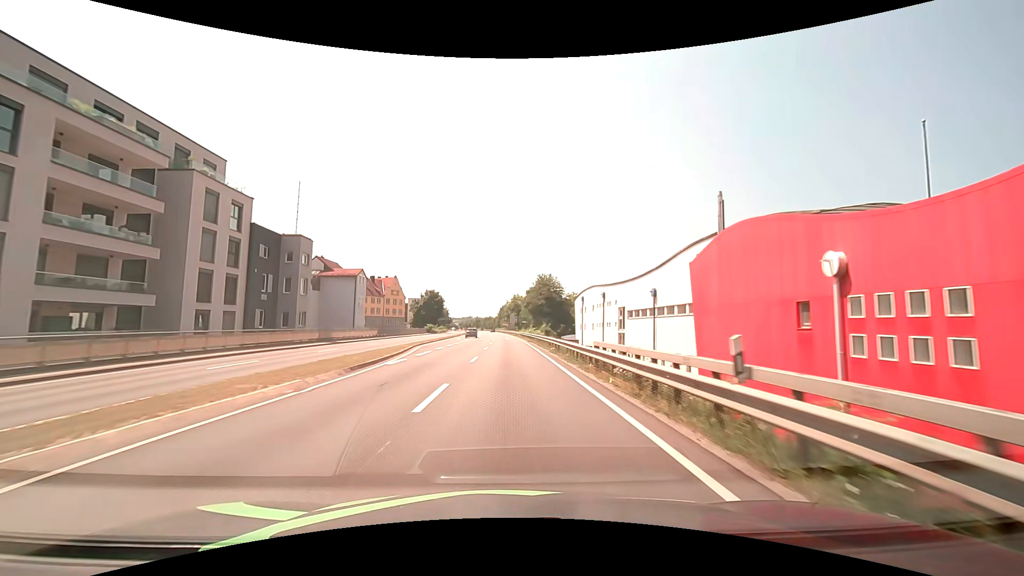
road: primary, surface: asphalt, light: Day
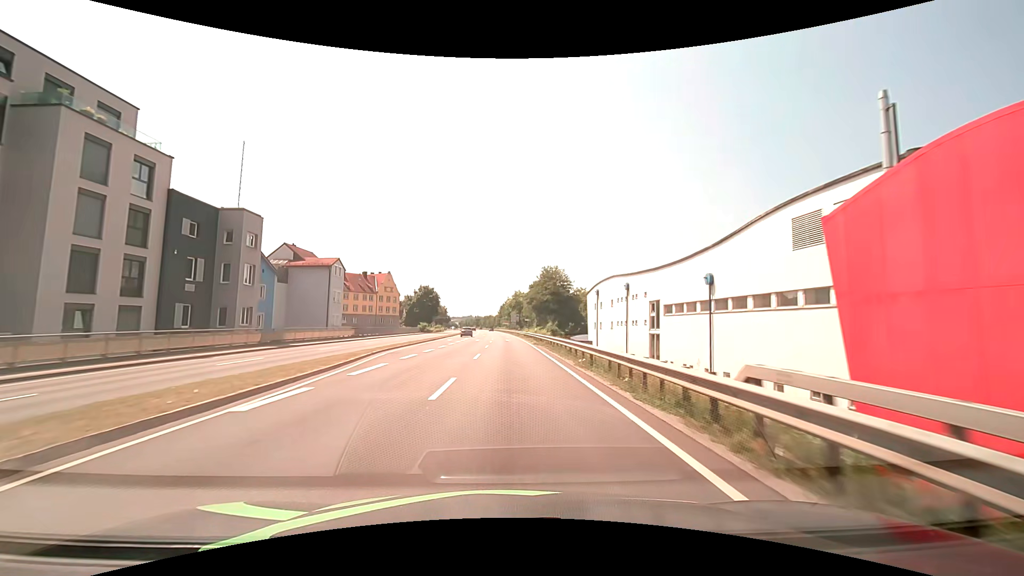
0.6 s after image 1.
(0.0, +10.7) m; 0°
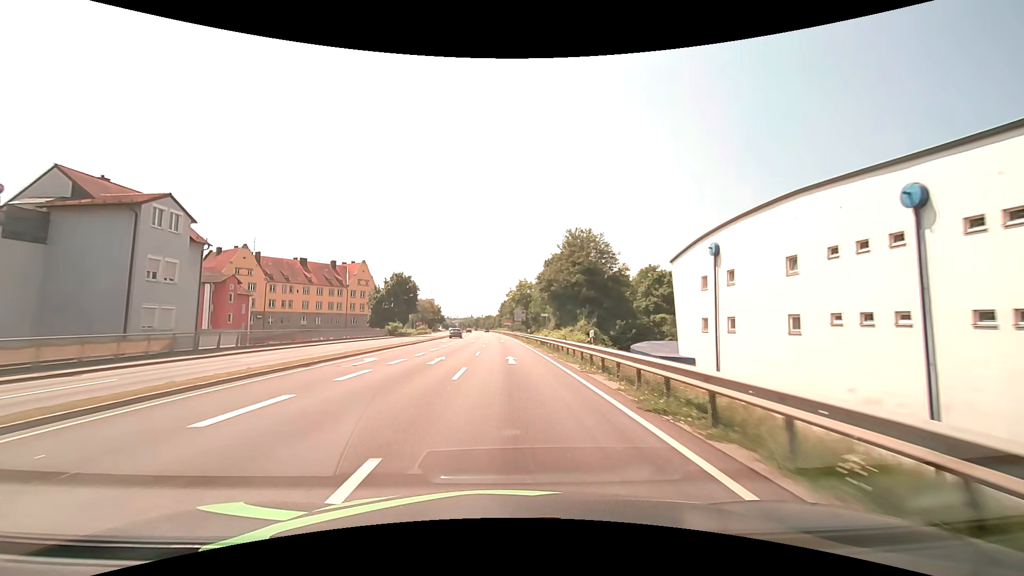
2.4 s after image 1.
(-0.1, +32.2) m; 0°
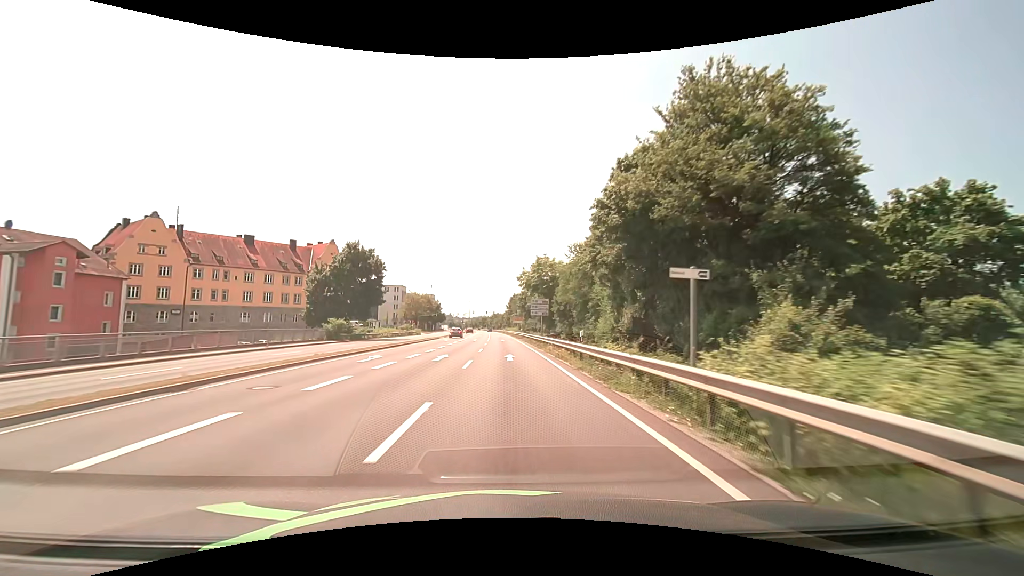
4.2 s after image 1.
(-0.2, +32.2) m; -1°
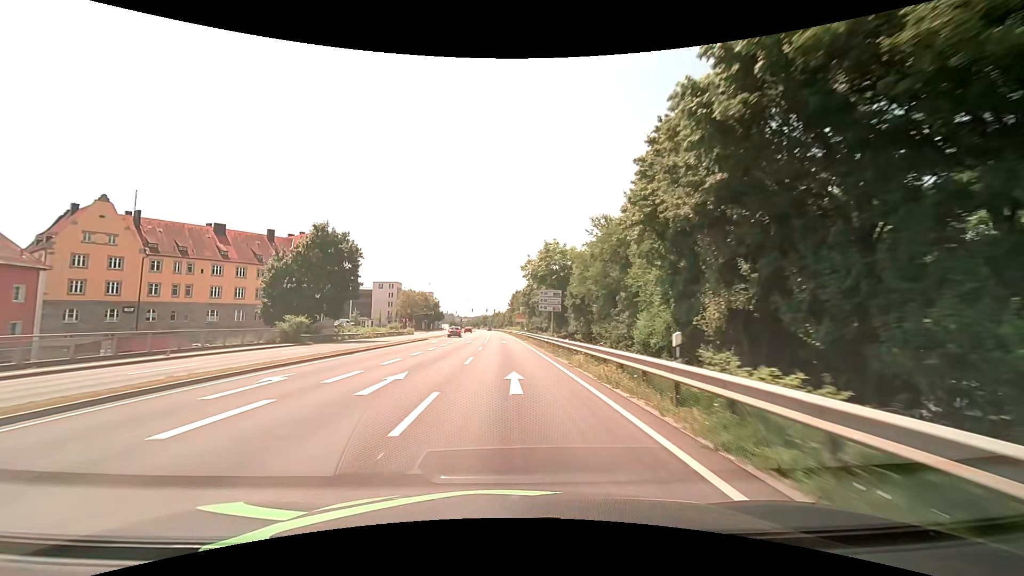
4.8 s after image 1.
(0.0, +10.7) m; 0°
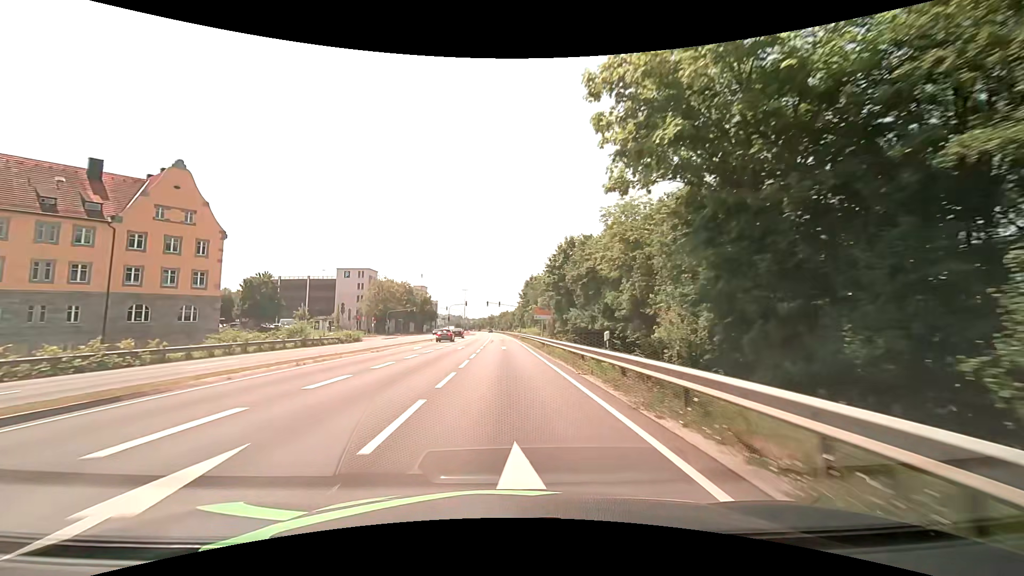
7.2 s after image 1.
(-0.5, +43.0) m; -1°
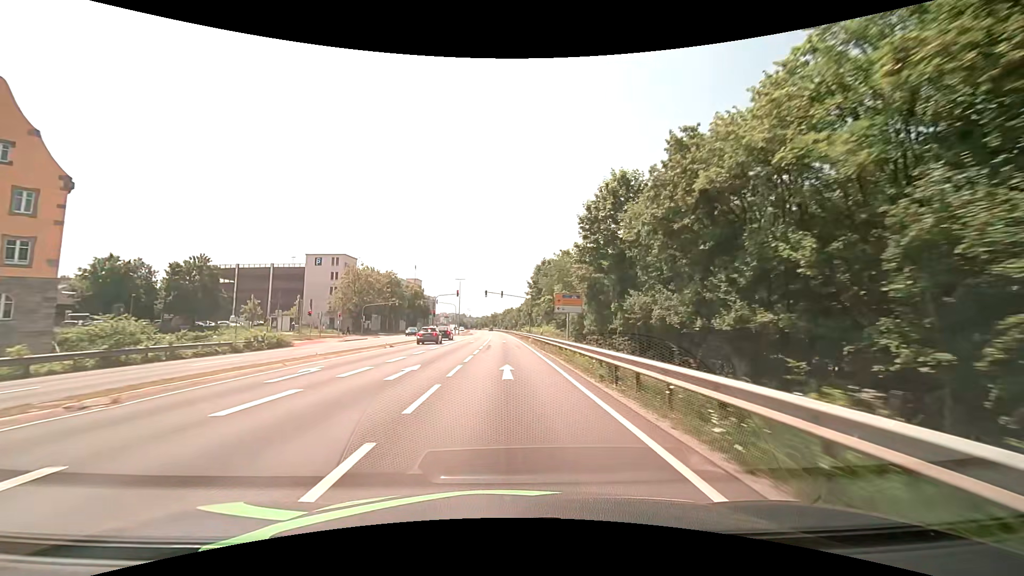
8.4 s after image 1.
(-0.2, +21.5) m; -1°
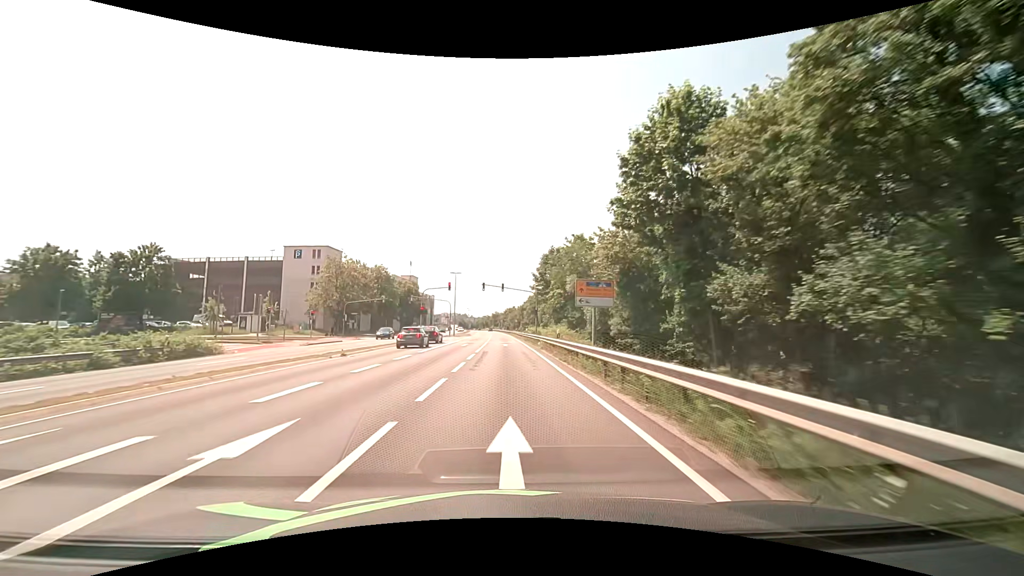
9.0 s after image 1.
(0.0, +10.8) m; 0°
(0, +10) (0, +20) (0, +30) (0, +40) (0, +50) (0, +60) (-1, +70) (-1, +80) (-1, +90) (-1, +100) m
